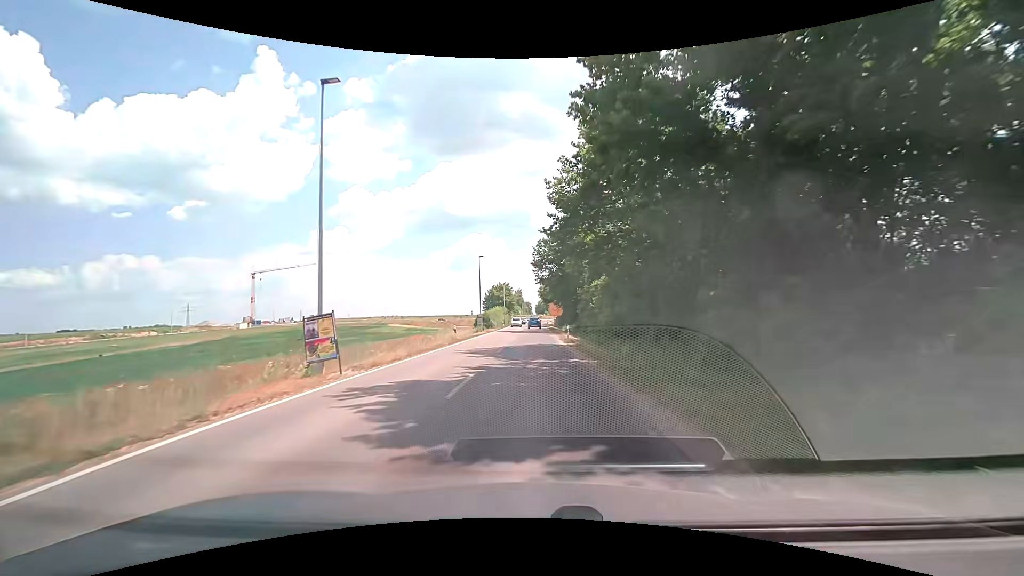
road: secondary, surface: asphalt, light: Day
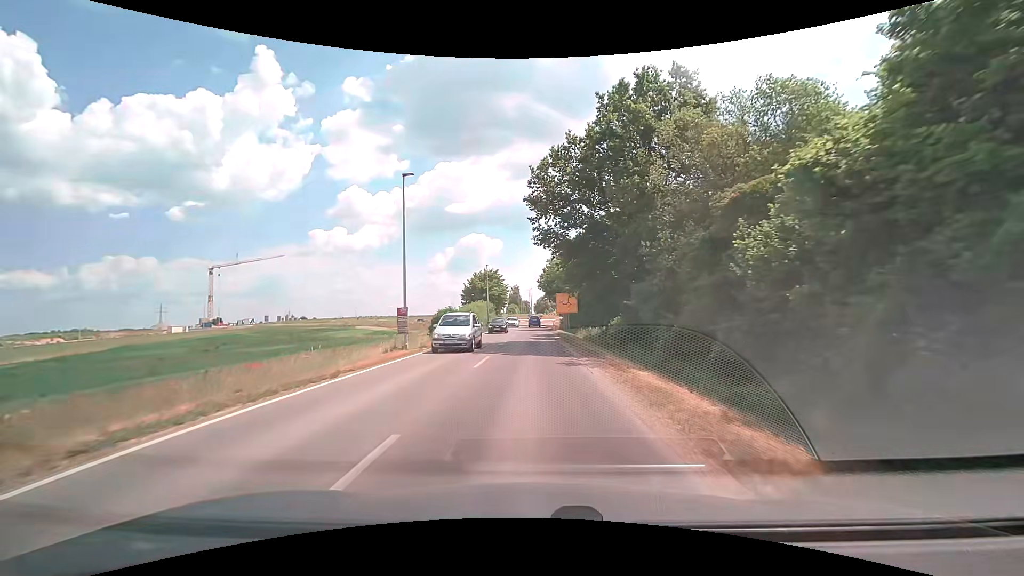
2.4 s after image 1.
(+0.4, +30.7) m; +1°
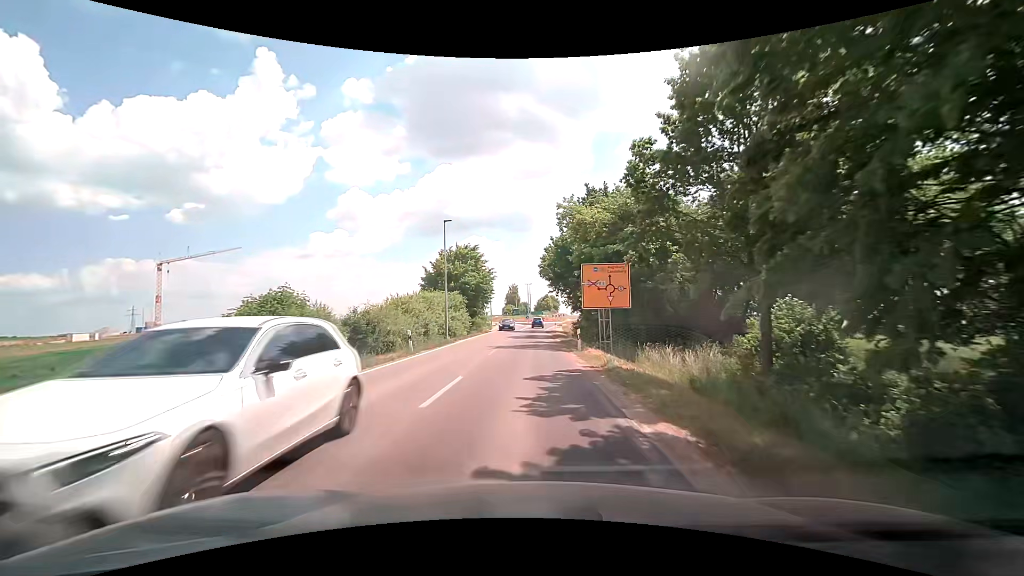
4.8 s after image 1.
(+0.1, +29.6) m; -1°
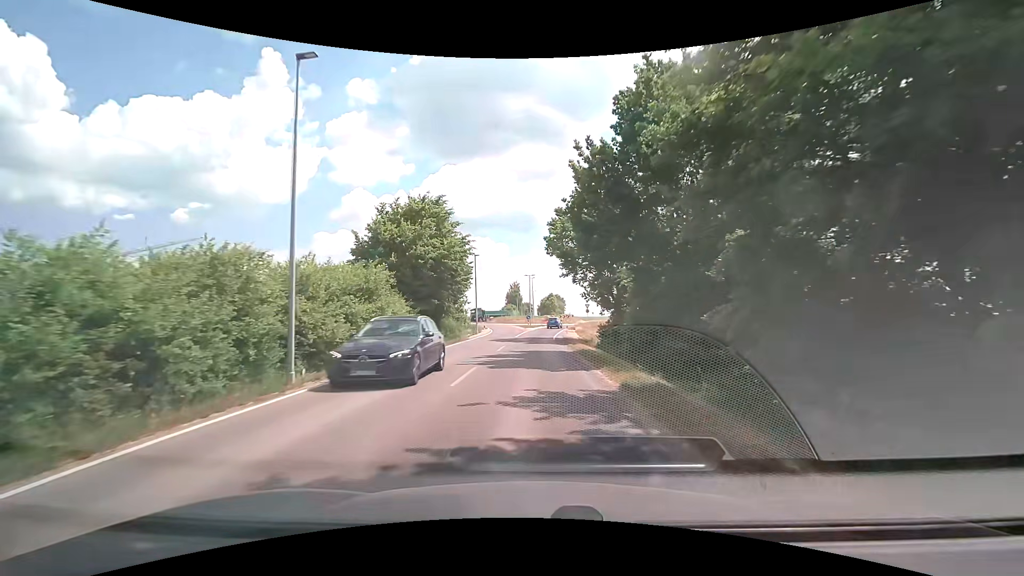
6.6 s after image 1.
(+0.3, +21.6) m; +1°
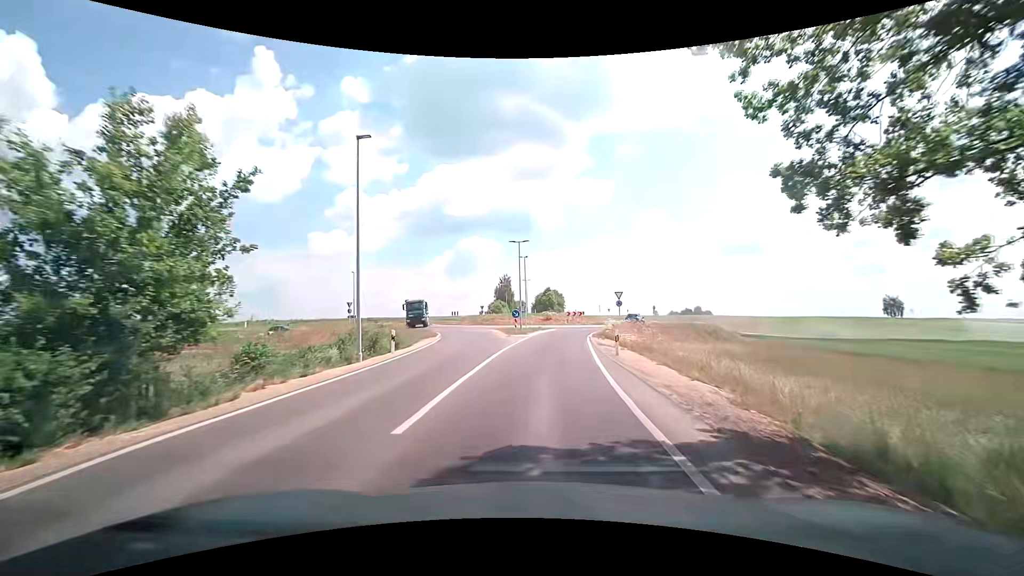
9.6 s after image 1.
(0.0, +33.8) m; 0°
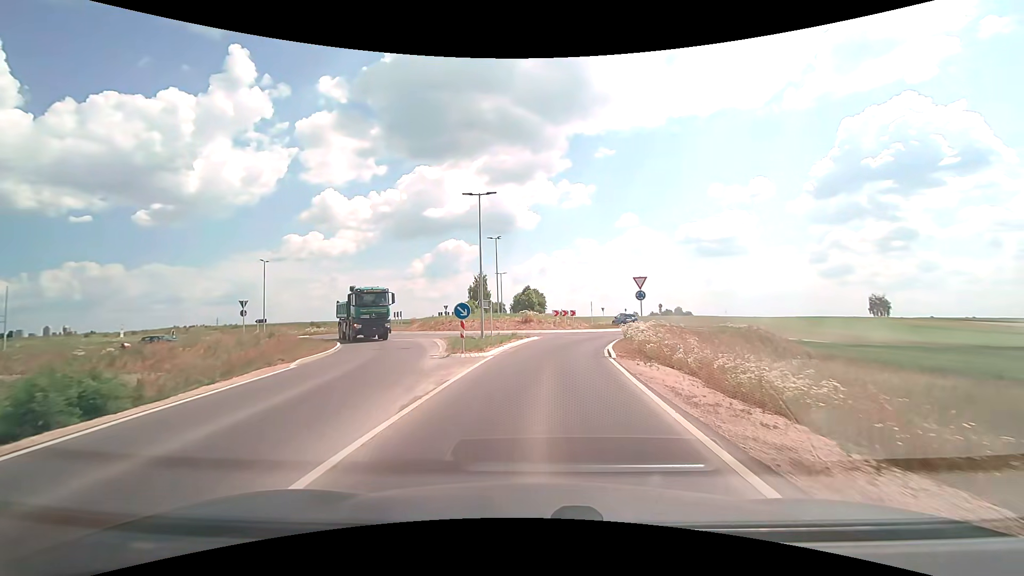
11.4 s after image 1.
(+0.6, +17.8) m; +3°
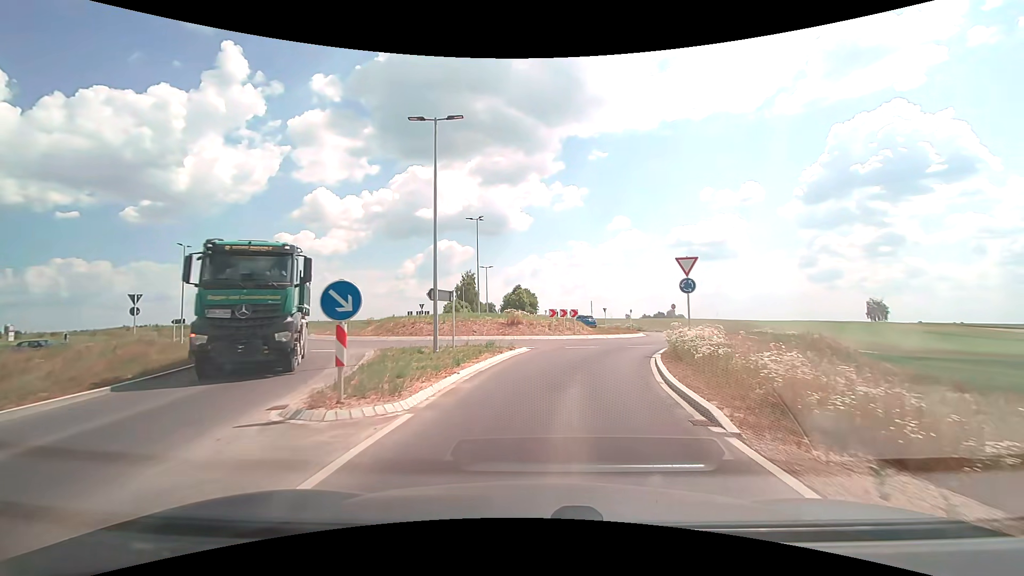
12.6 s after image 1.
(+0.1, +10.5) m; +1°
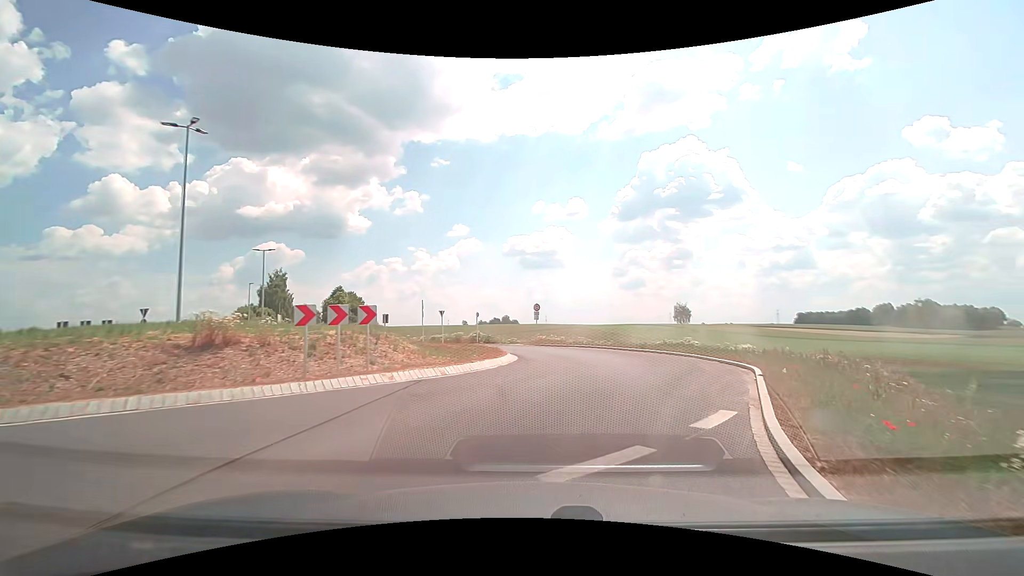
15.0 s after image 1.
(+2.0, +19.0) m; +18°
(+1, +10) (+2, +20) (-2, +29) (-8, +37) (-15, +44) (-21, +52) (-26, +61) (-31, +69) (-35, +79) (-39, +88) m
